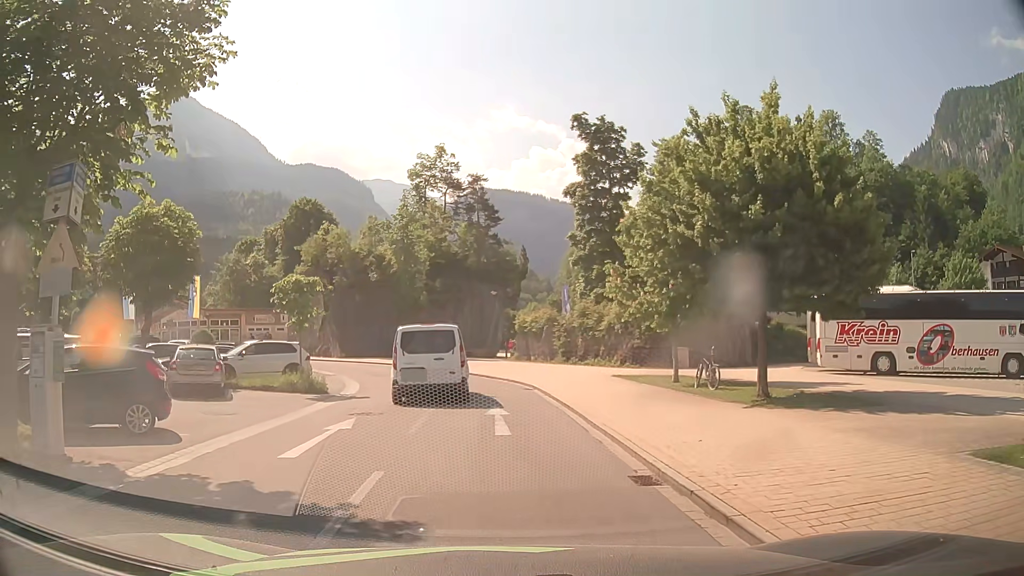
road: service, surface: asphalt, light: Day
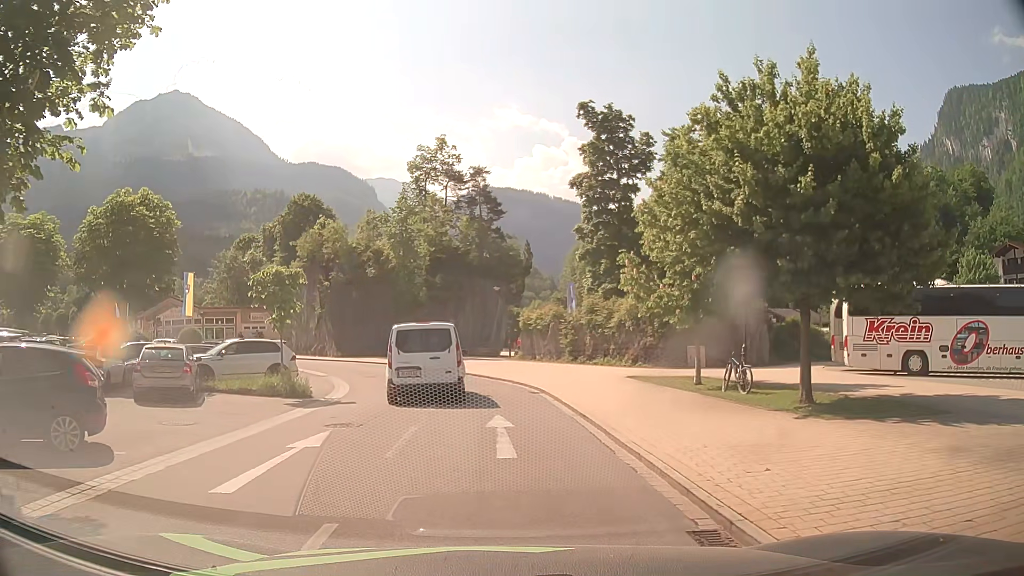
(0.0, +2.2) m; 0°
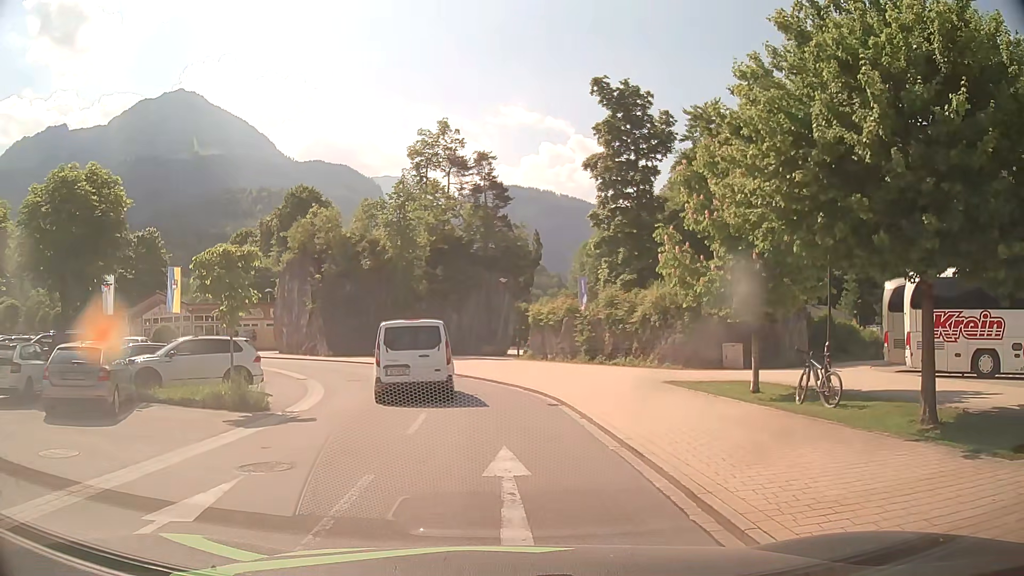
(0.0, +4.2) m; 0°
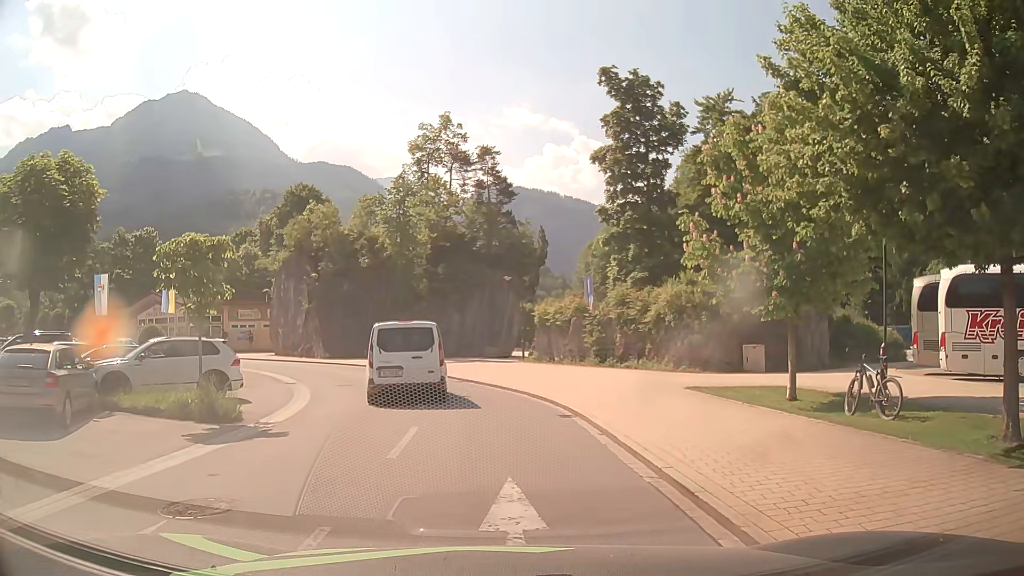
(0.0, +1.9) m; 0°
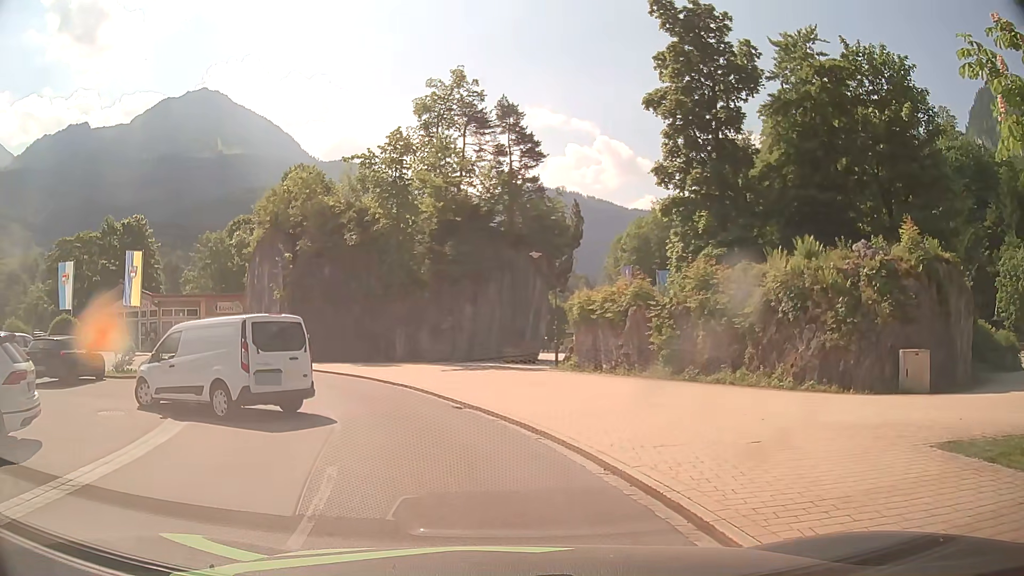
(-0.1, +9.6) m; -1°
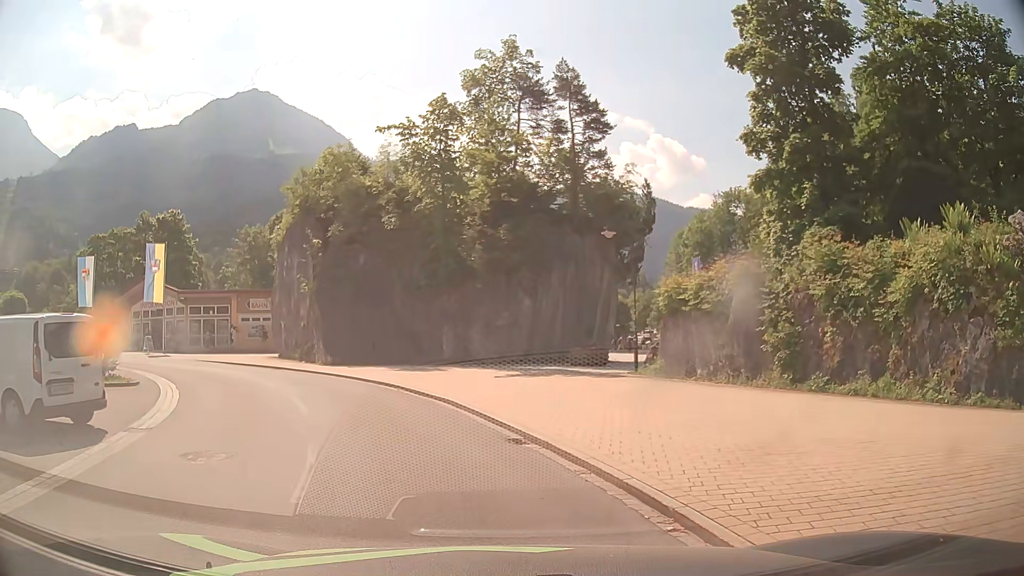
(-0.2, +4.8) m; -6°
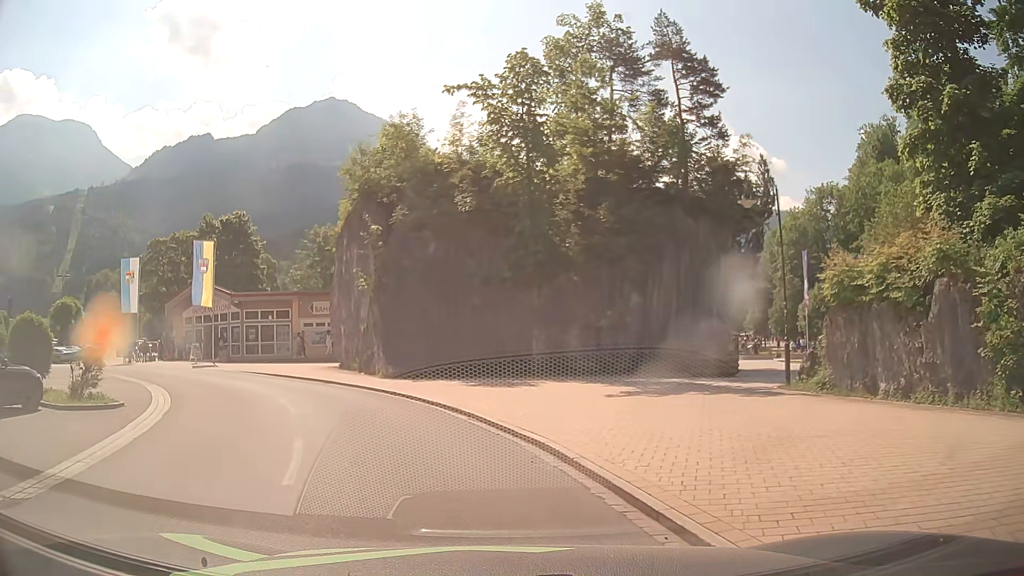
(-0.3, +5.5) m; -7°
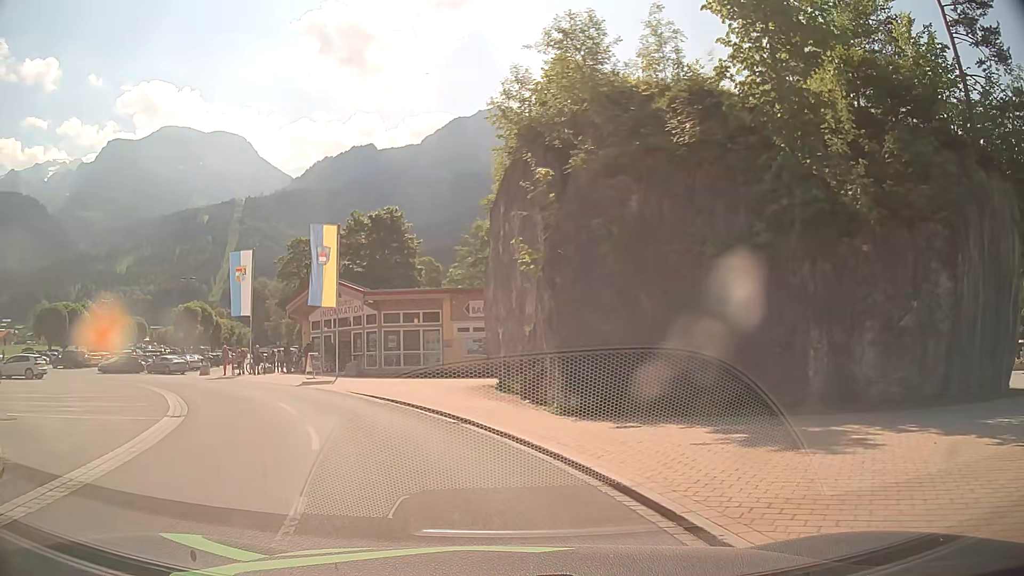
(-1.2, +9.4) m; -15°
